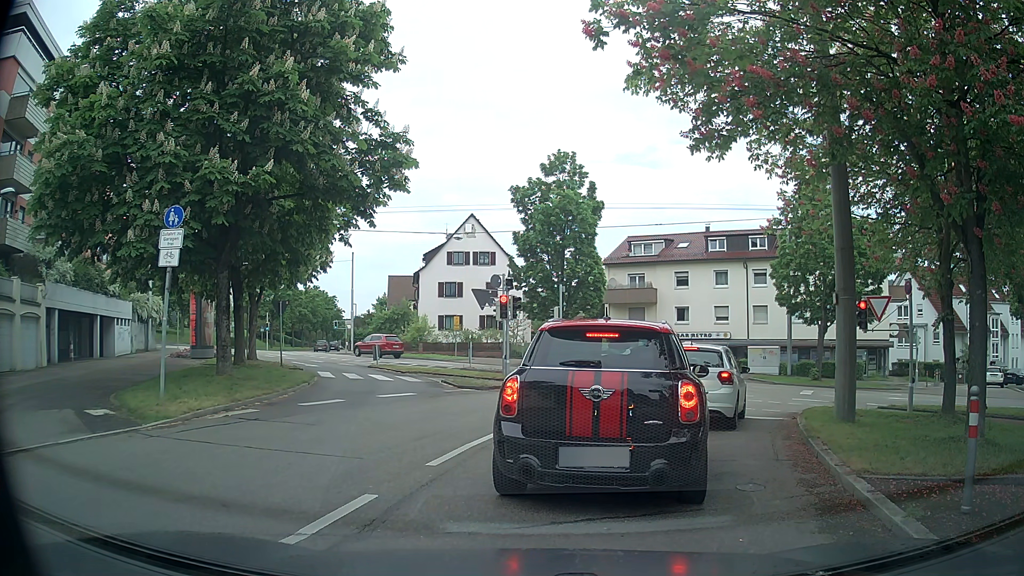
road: secondary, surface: asphalt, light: Day
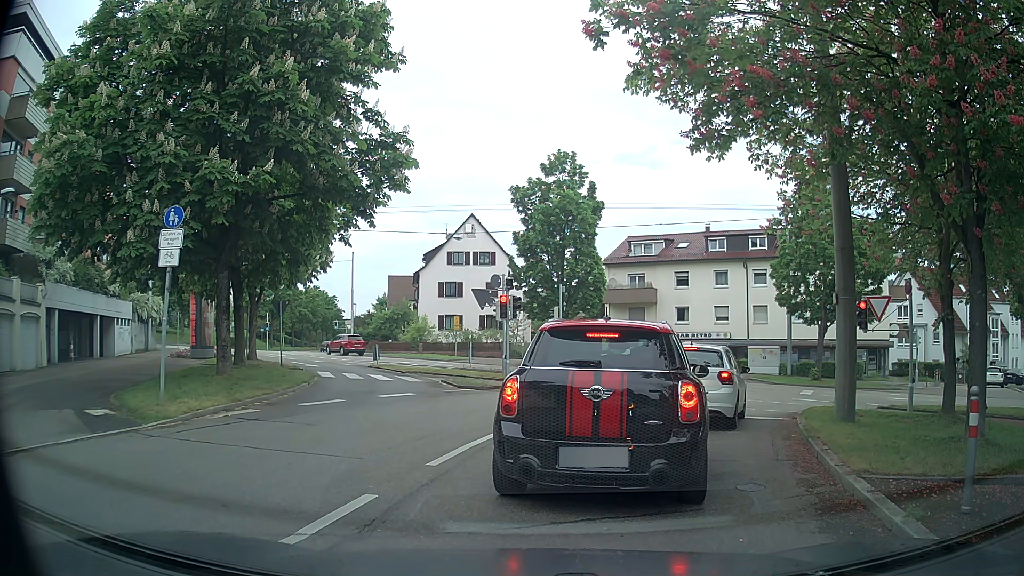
(0.0, 0.0) m; 0°
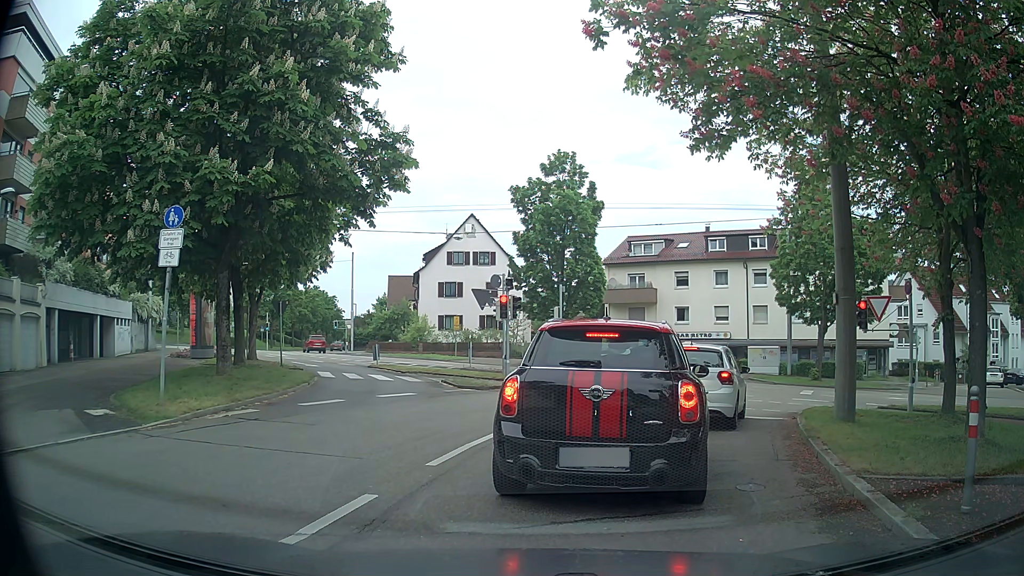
(0.0, 0.0) m; 0°
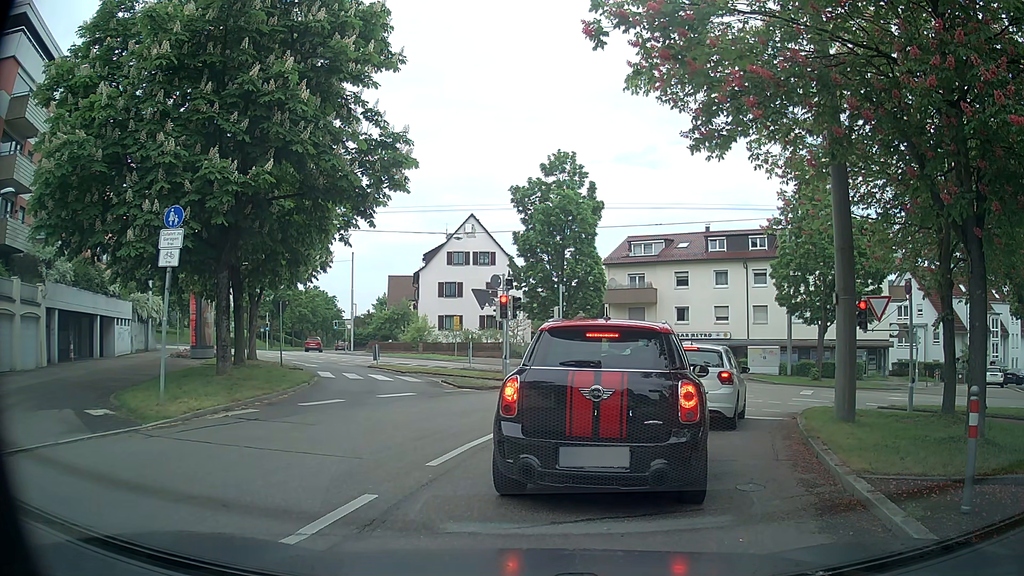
(0.0, 0.0) m; 0°
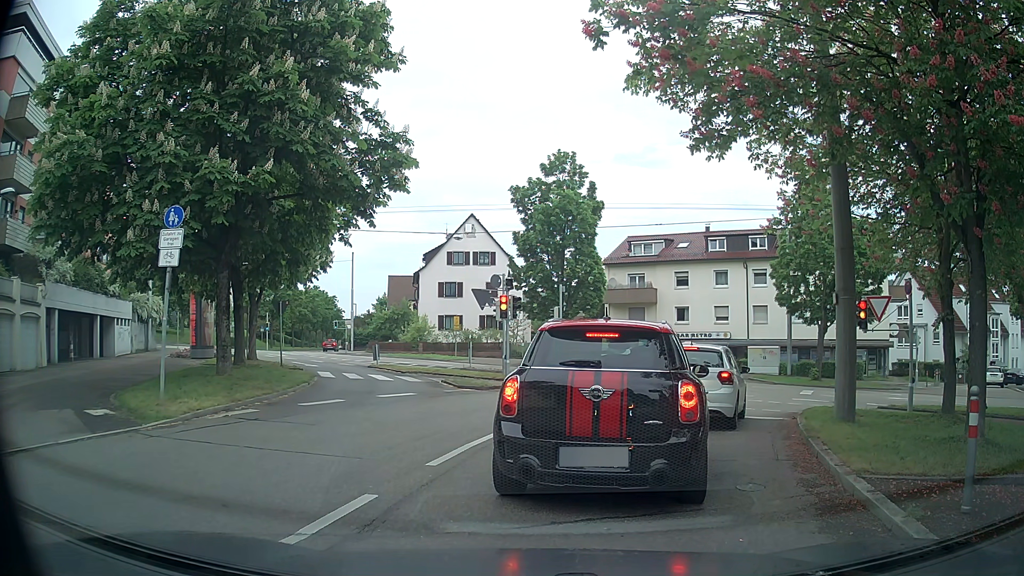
(0.0, 0.0) m; 0°
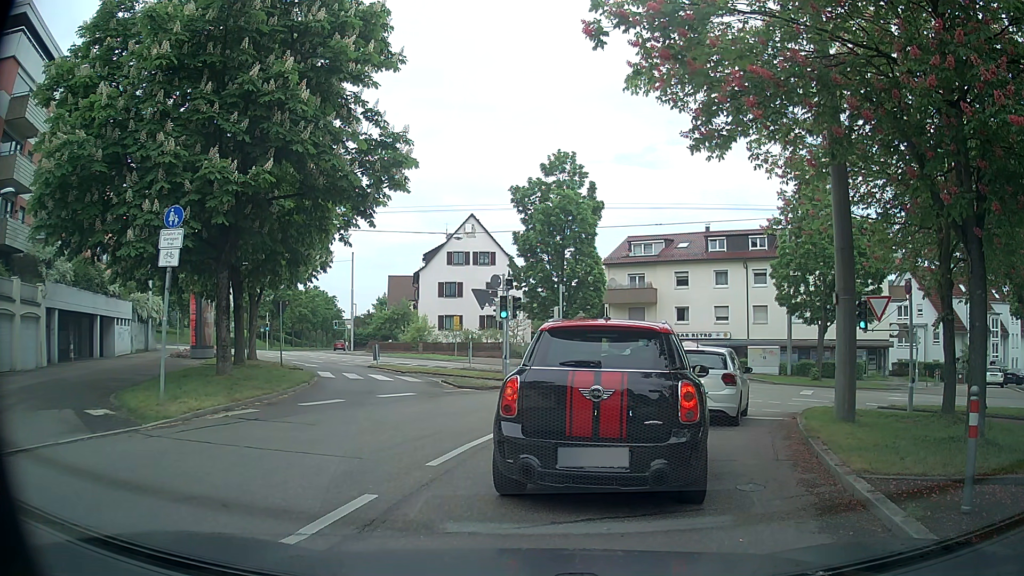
(0.0, 0.0) m; 0°
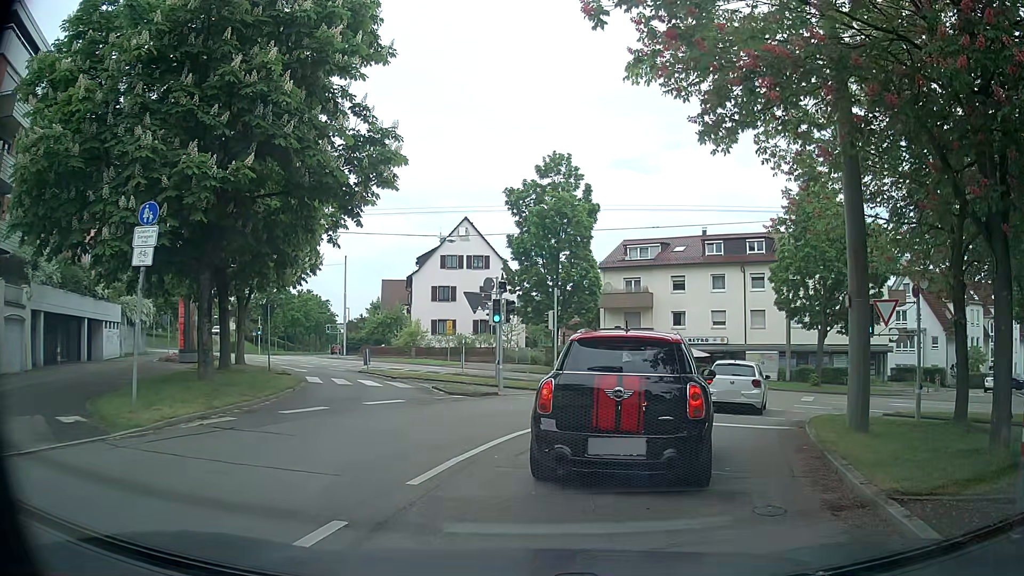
(0.0, +0.8) m; 0°
